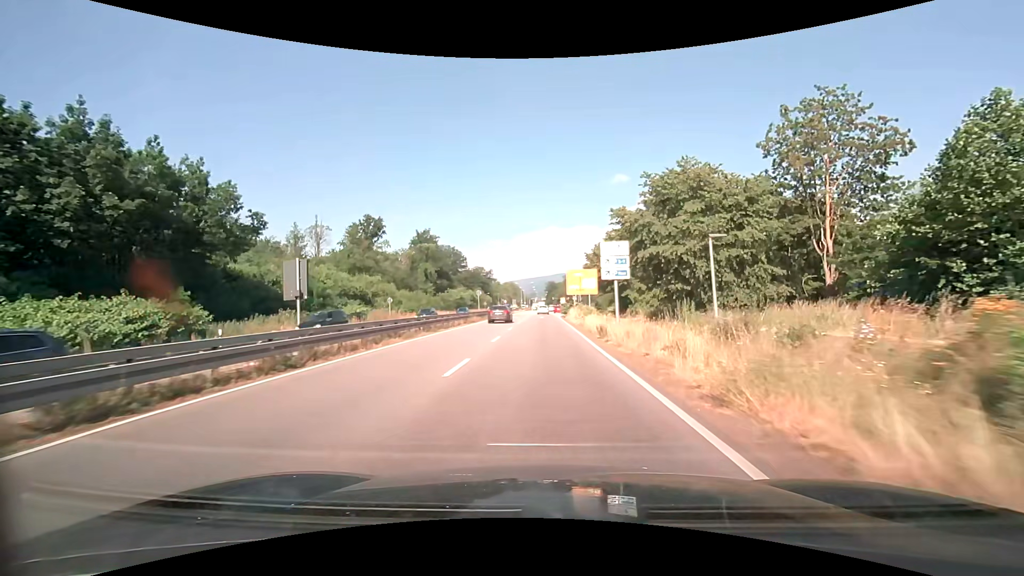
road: primary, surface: asphalt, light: Day
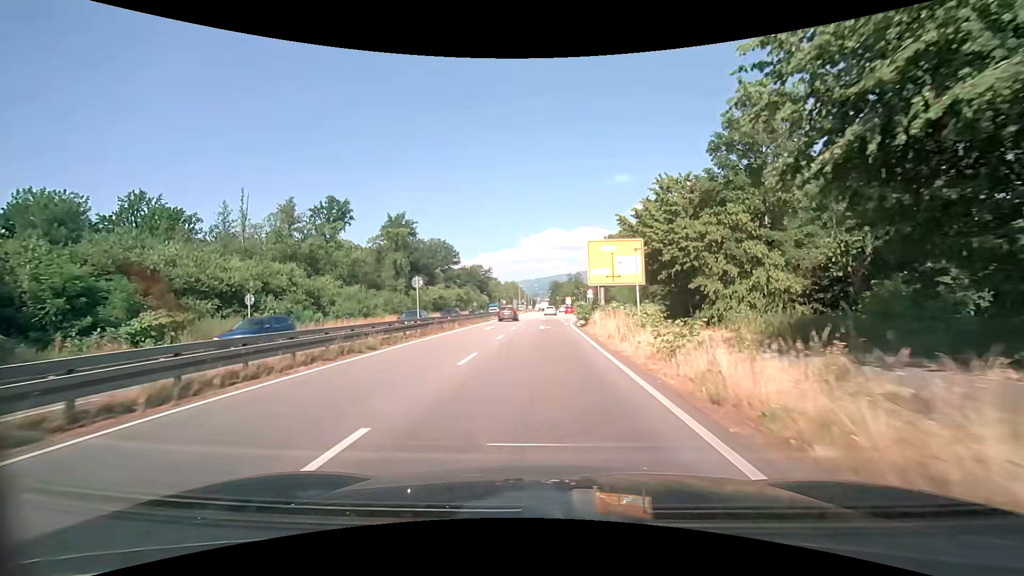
(+0.1, +25.0) m; 0°
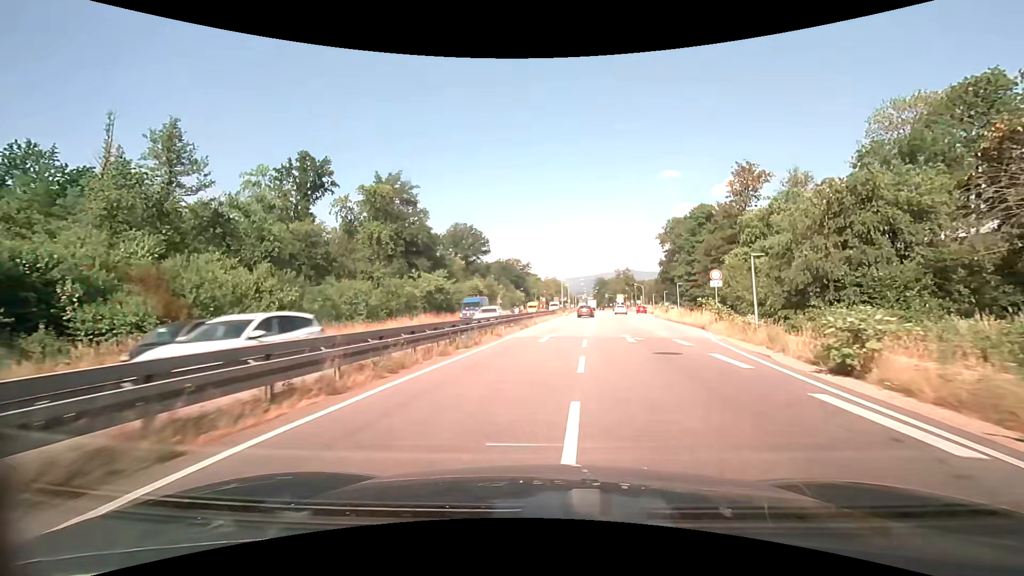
(-1.5, +31.8) m; -4°
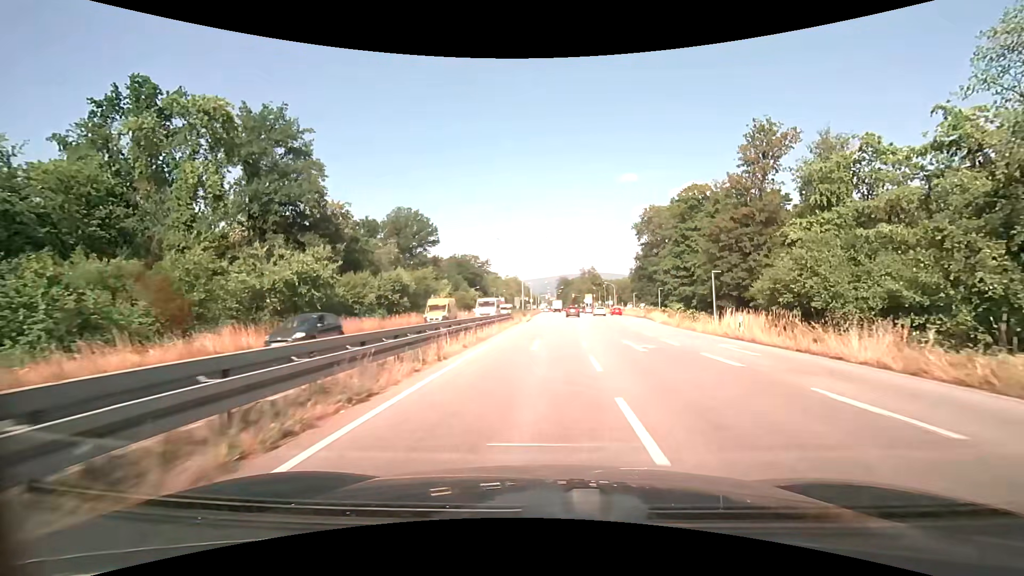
(+0.8, +23.5) m; +4°
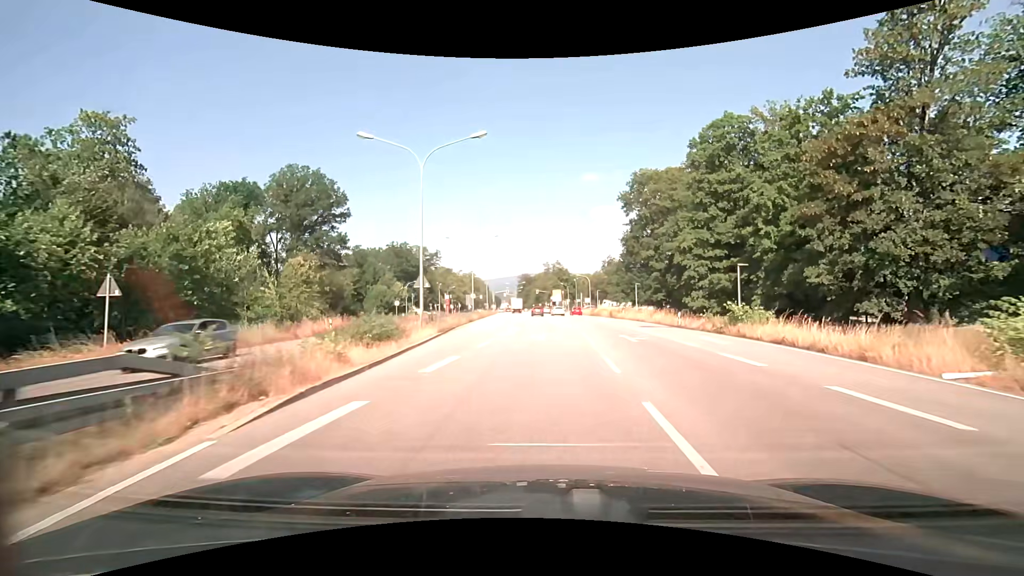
(+1.2, +36.7) m; +4°
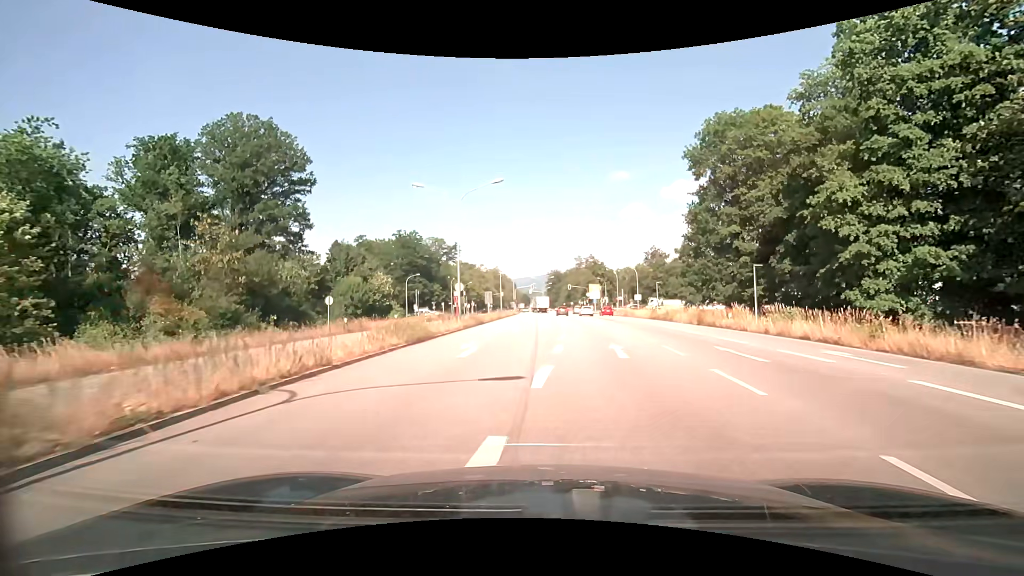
(-0.5, +26.1) m; -3°
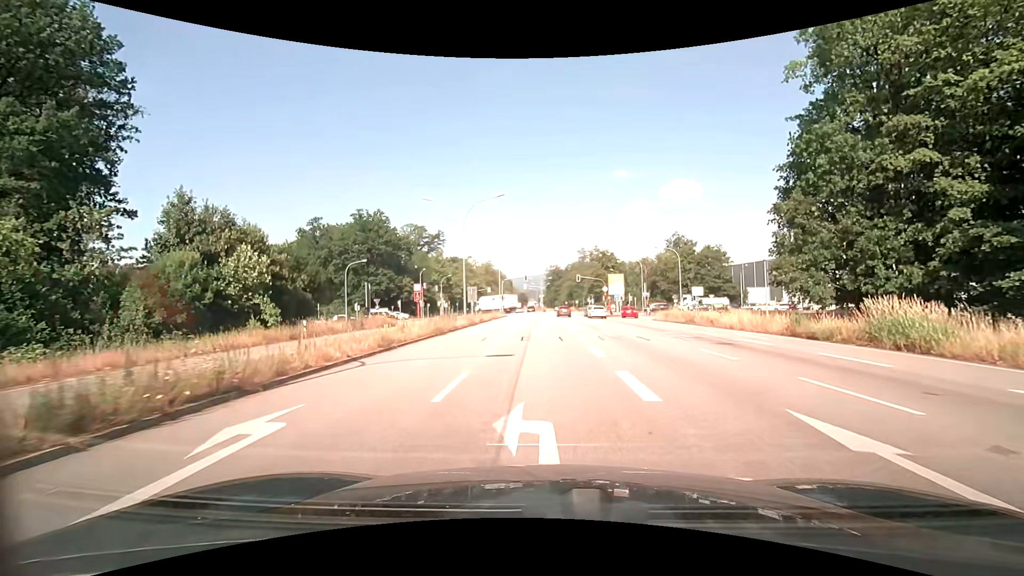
(-0.2, +31.2) m; 0°
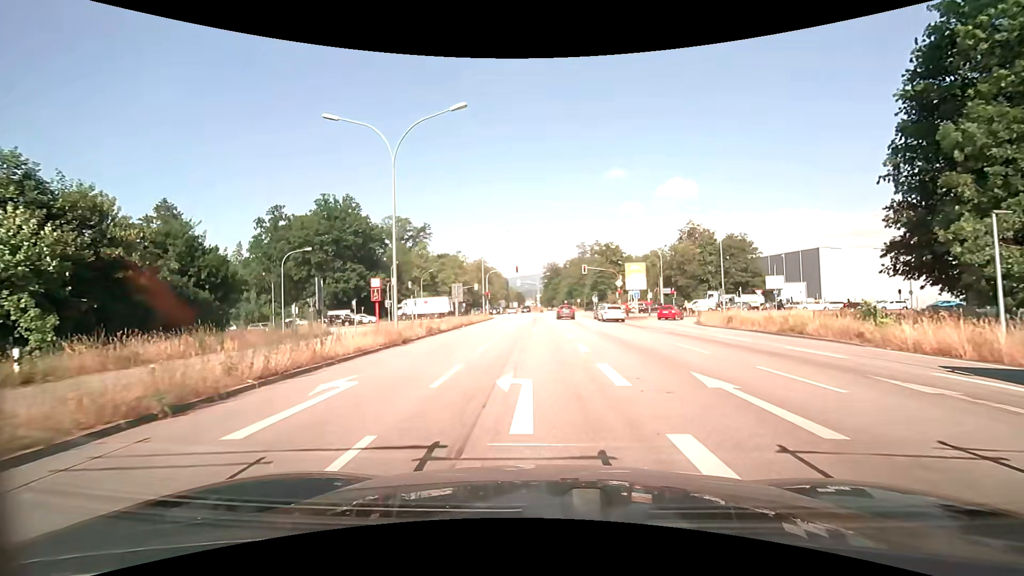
(+0.1, +16.7) m; +1°
